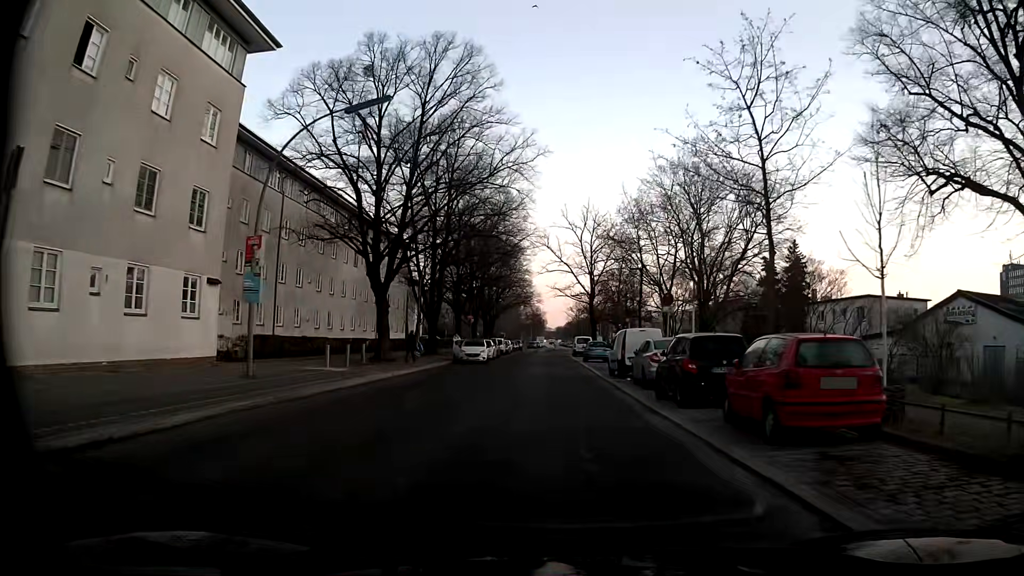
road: residential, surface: asphalt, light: Day
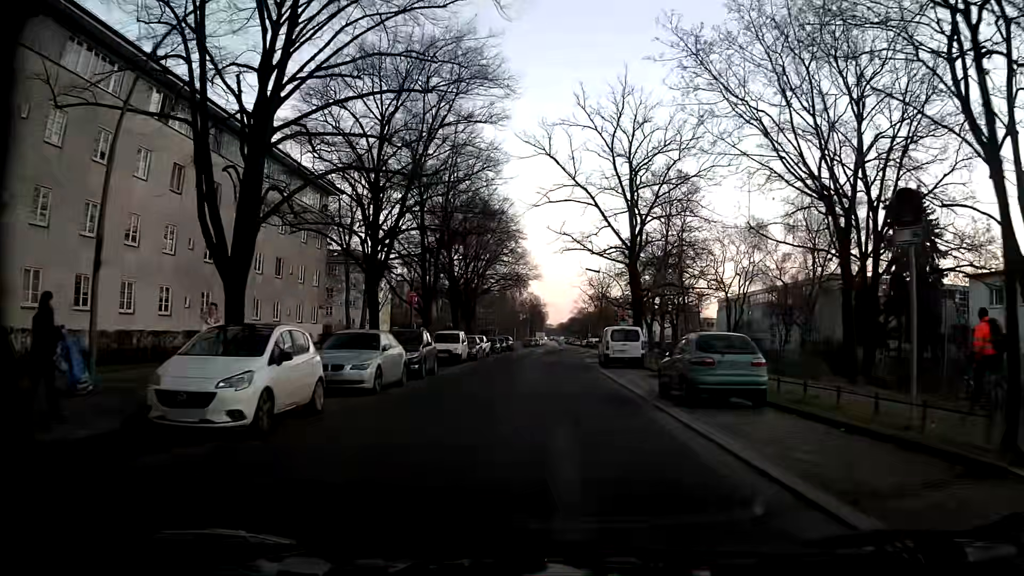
(+0.1, +32.9) m; +1°
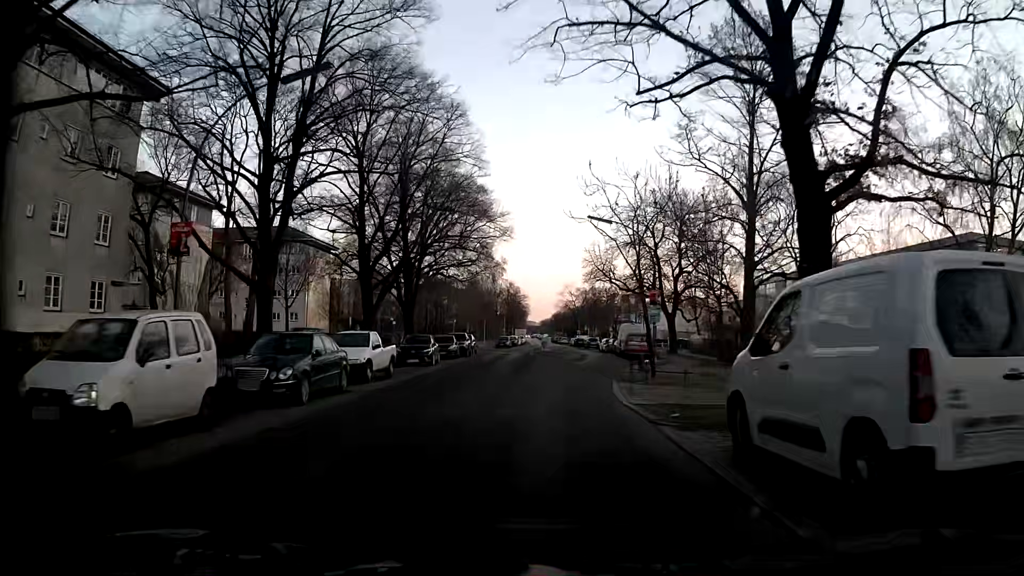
(+0.1, +26.0) m; +1°
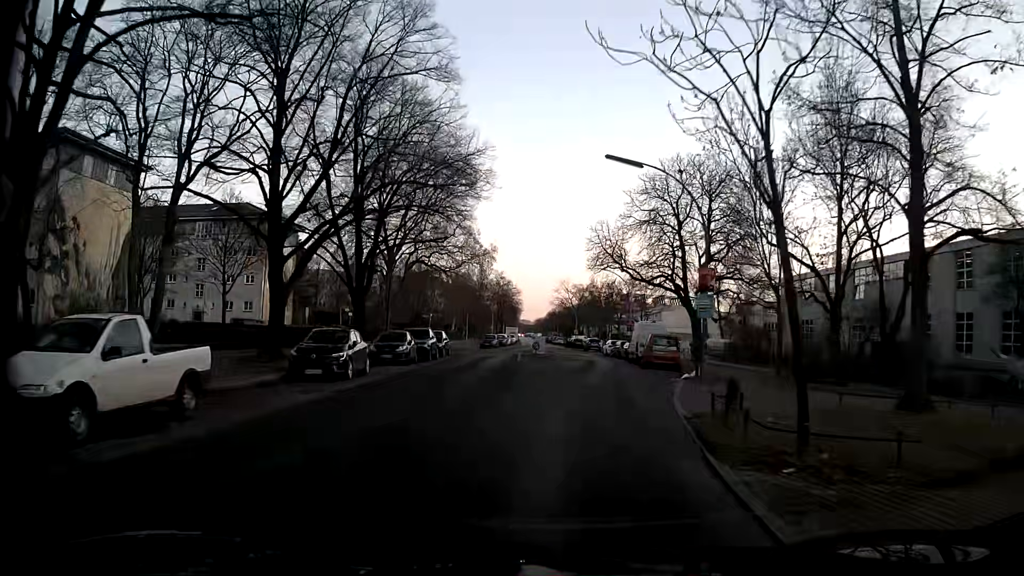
(-0.1, +12.6) m; +1°
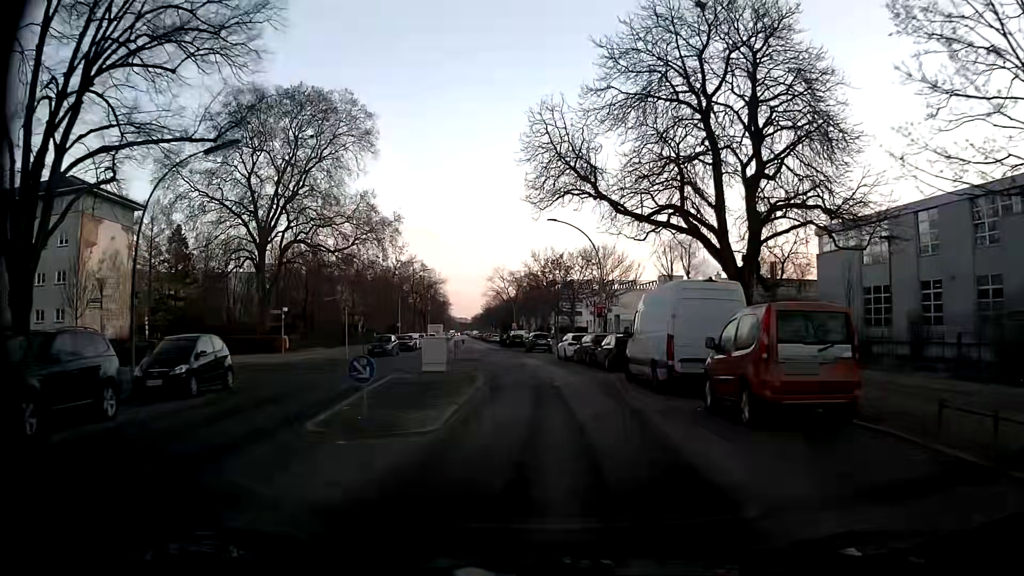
(+0.9, +24.8) m; +5°
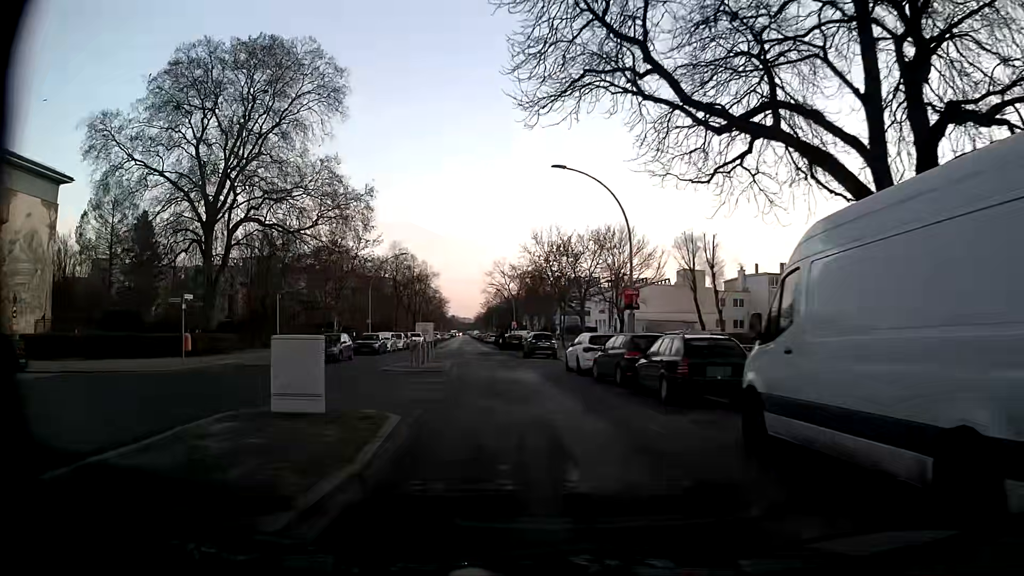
(+0.1, +12.7) m; -1°
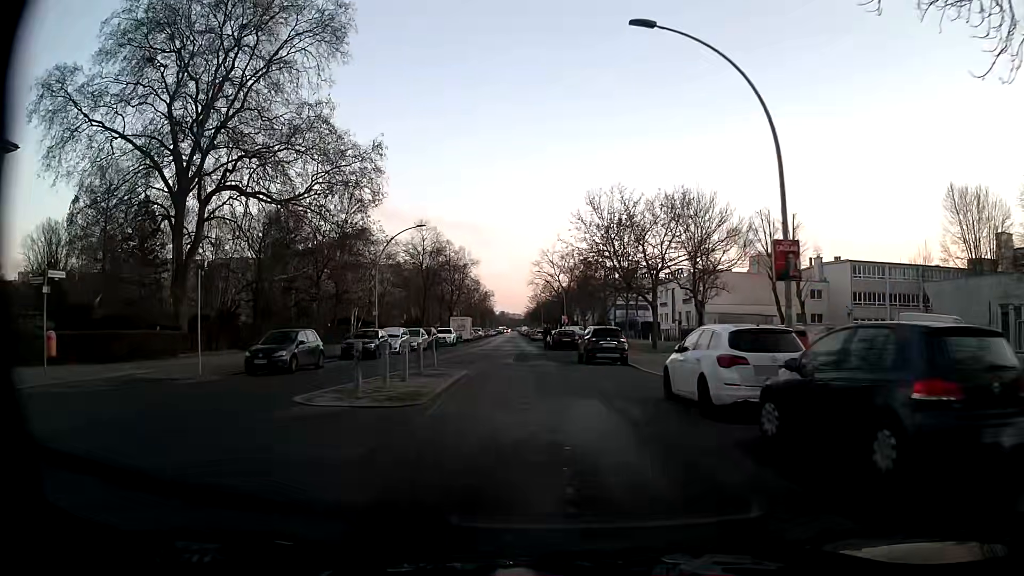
(-0.3, +12.7) m; -3°
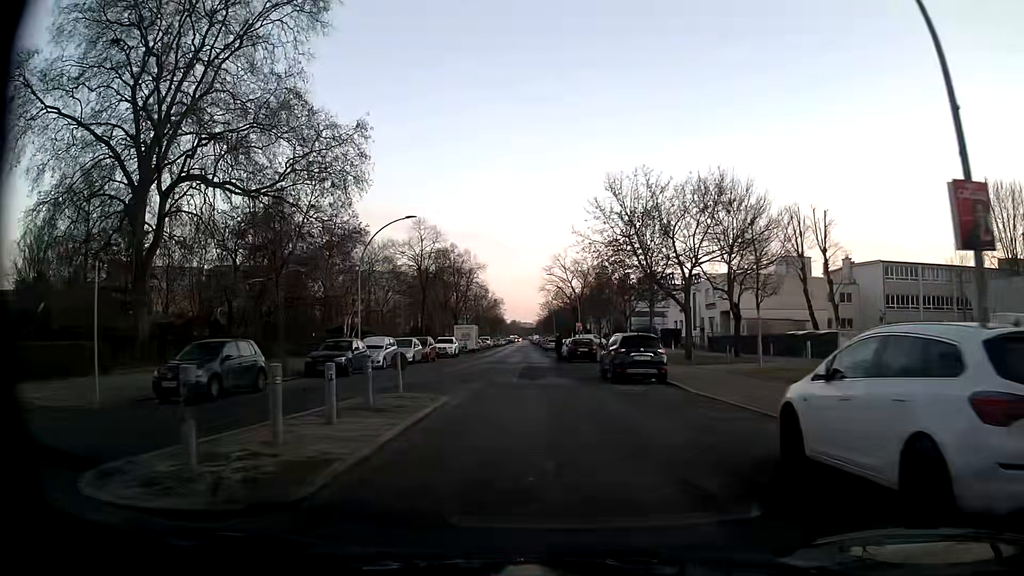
(-0.1, +6.5) m; -1°
(0, +10) (-1, +20) (-1, +30) (-2, +40) (-2, +50) (-3, +60) (-3, +70) (-3, +80) (-4, +90) (-4, +100) m
